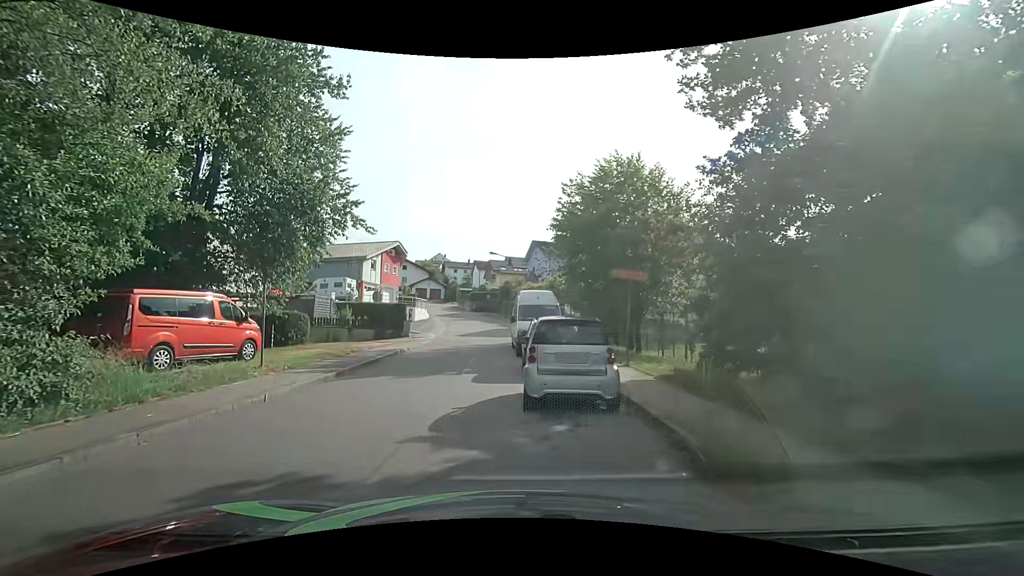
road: residential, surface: asphalt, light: Day
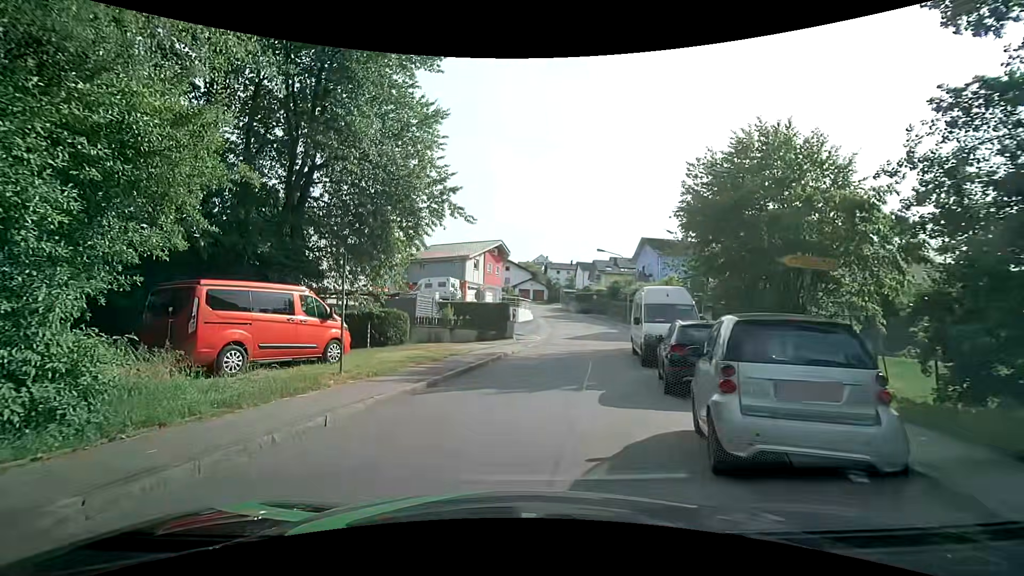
(-0.4, +3.3) m; -12°
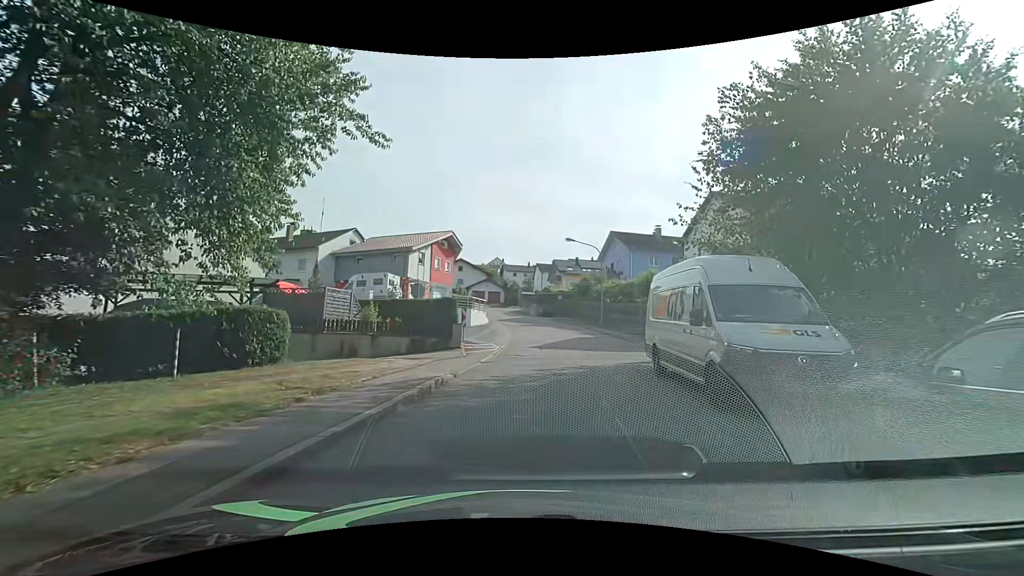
(-0.2, +9.0) m; +3°
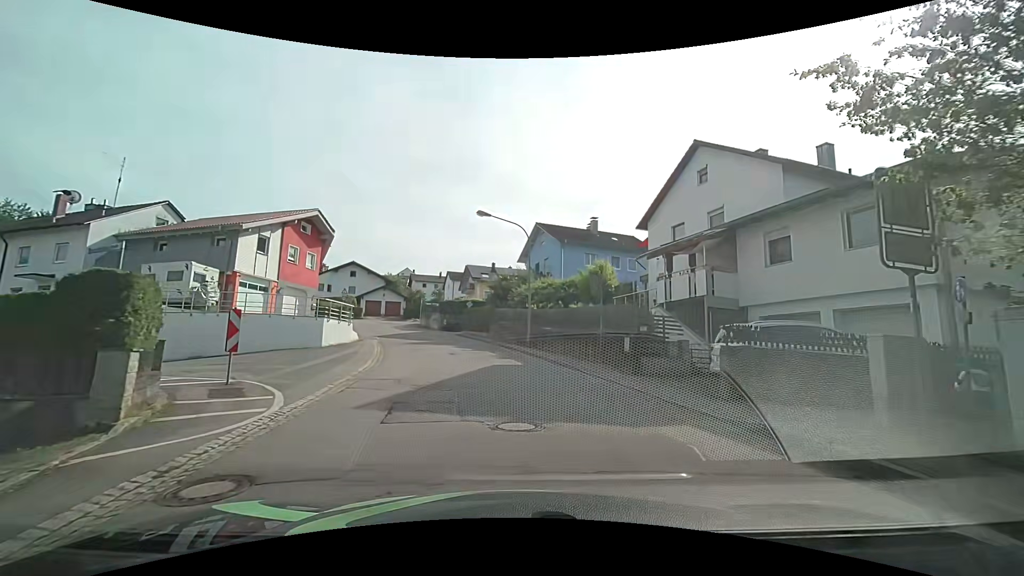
(+1.6, +14.6) m; +10°
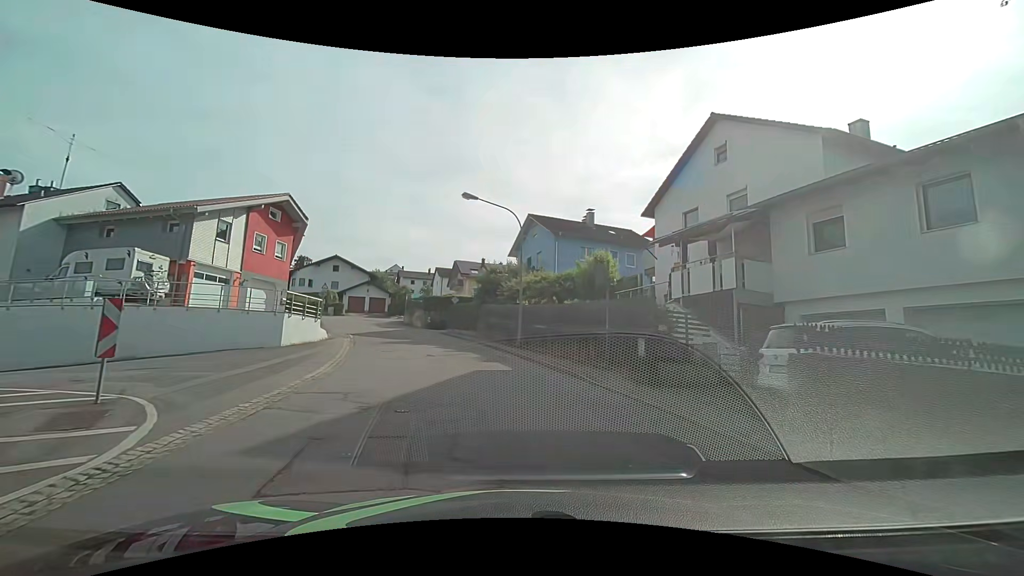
(0.0, +3.2) m; 0°
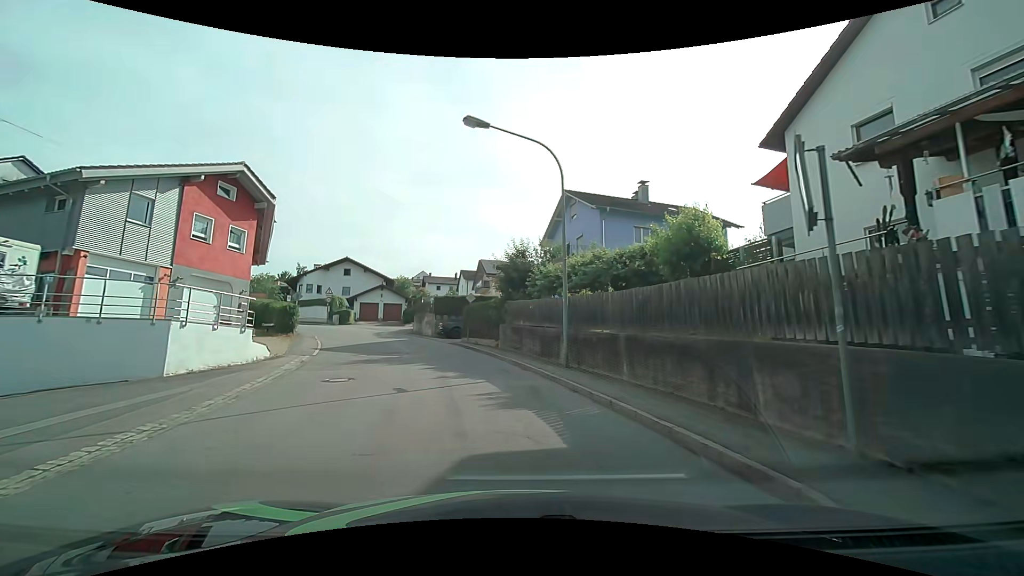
(0.0, +9.7) m; -2°
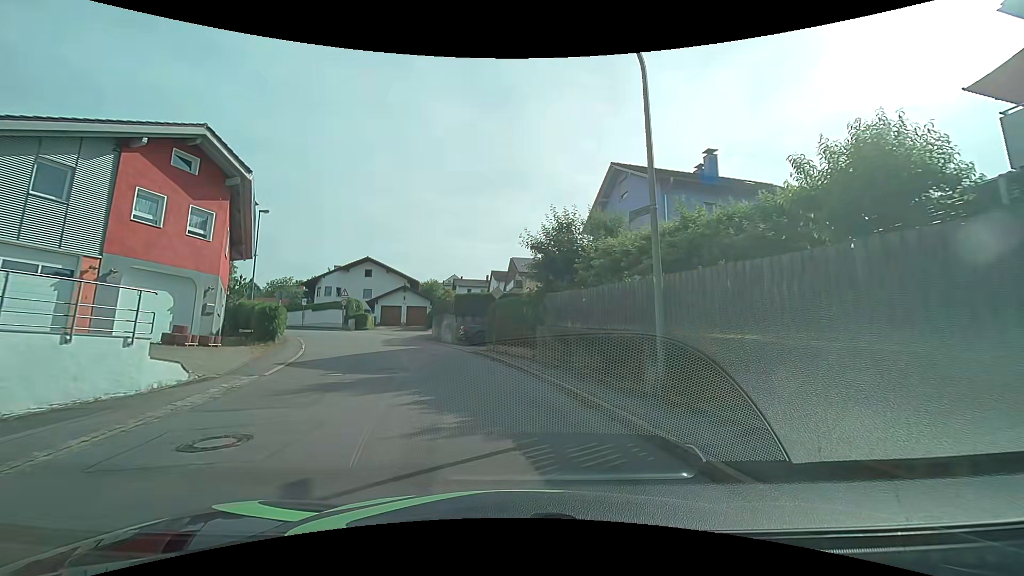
(-0.2, +6.5) m; -4°
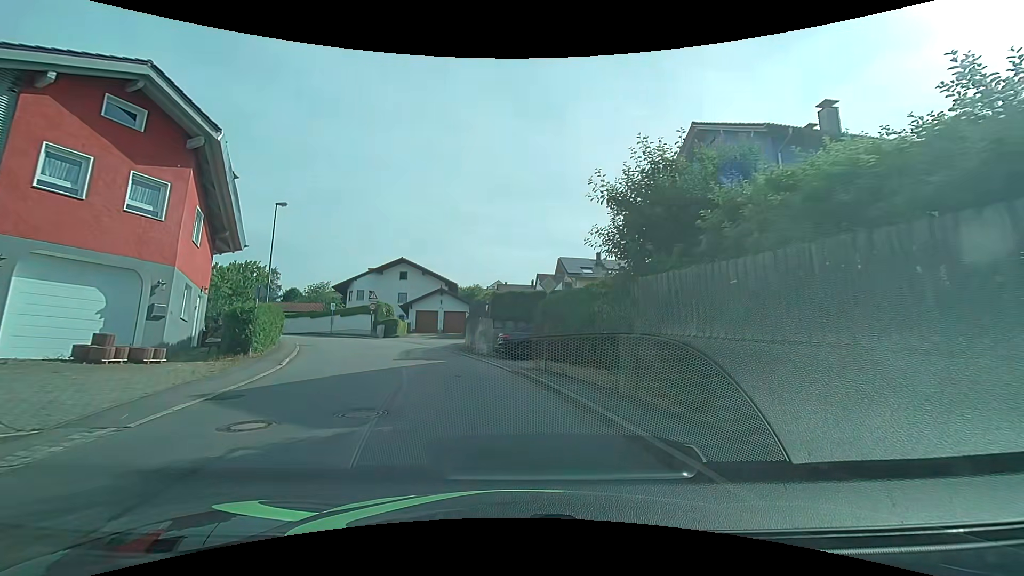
(-0.2, +6.5) m; -6°
